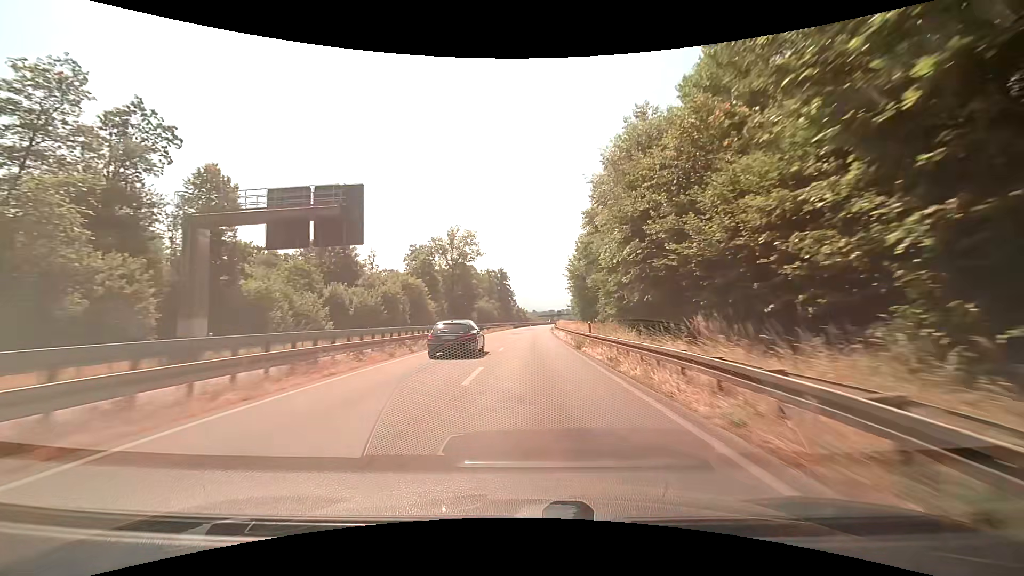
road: trunk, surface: asphalt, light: Day
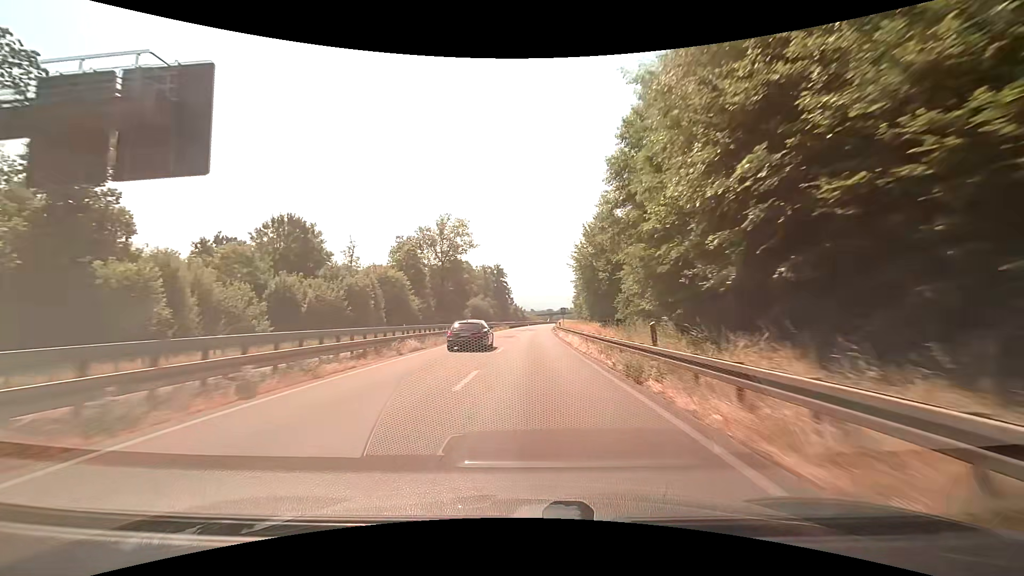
(+0.1, +12.9) m; 0°
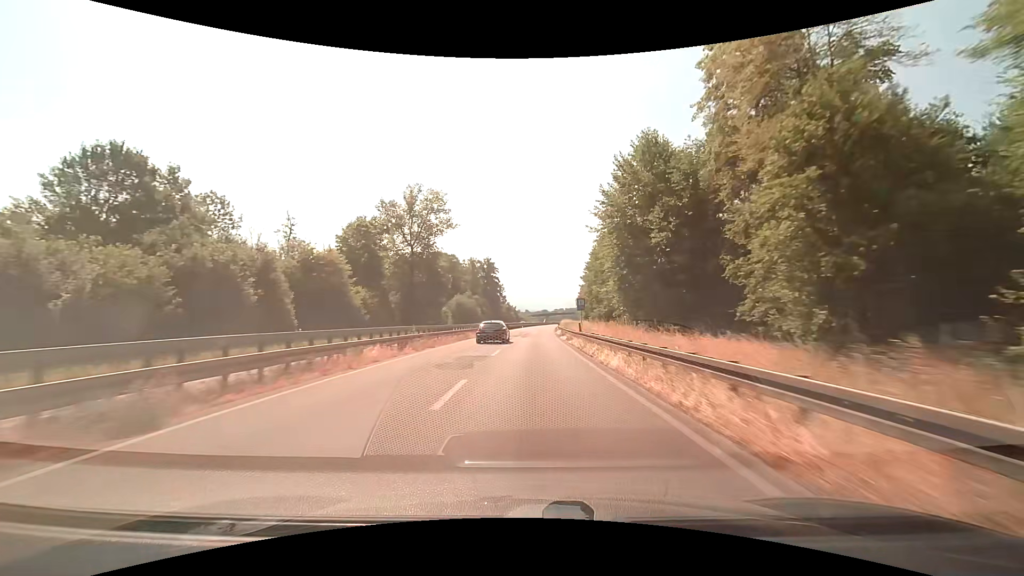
(+0.2, +26.0) m; +1°
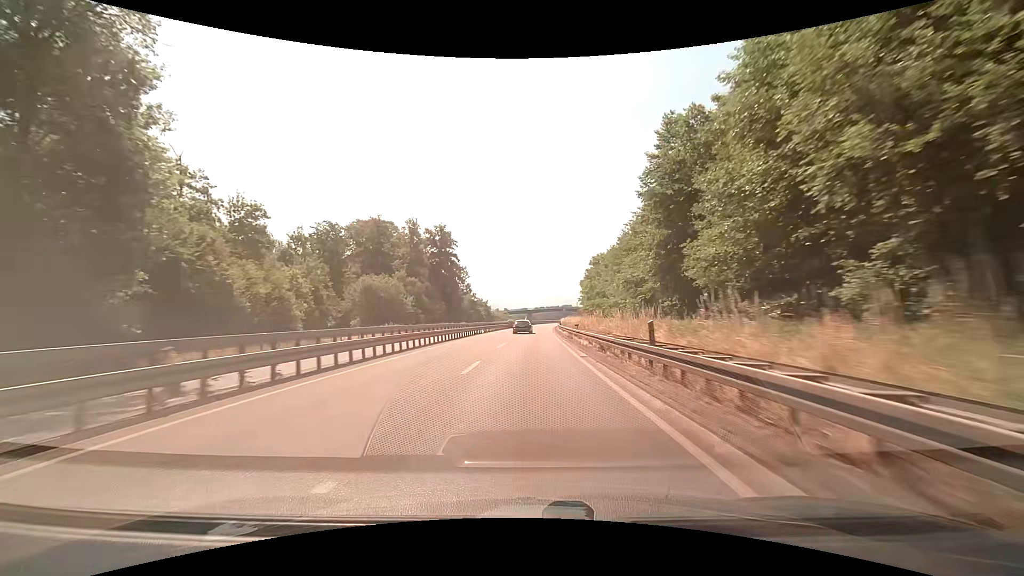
(+1.4, +67.3) m; +2°
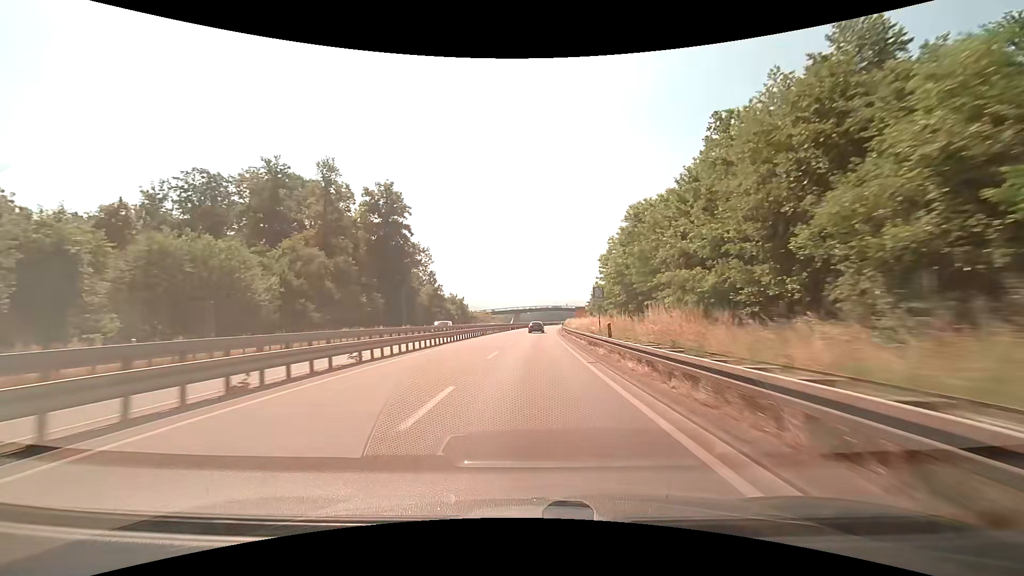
(+0.3, +42.0) m; +1°
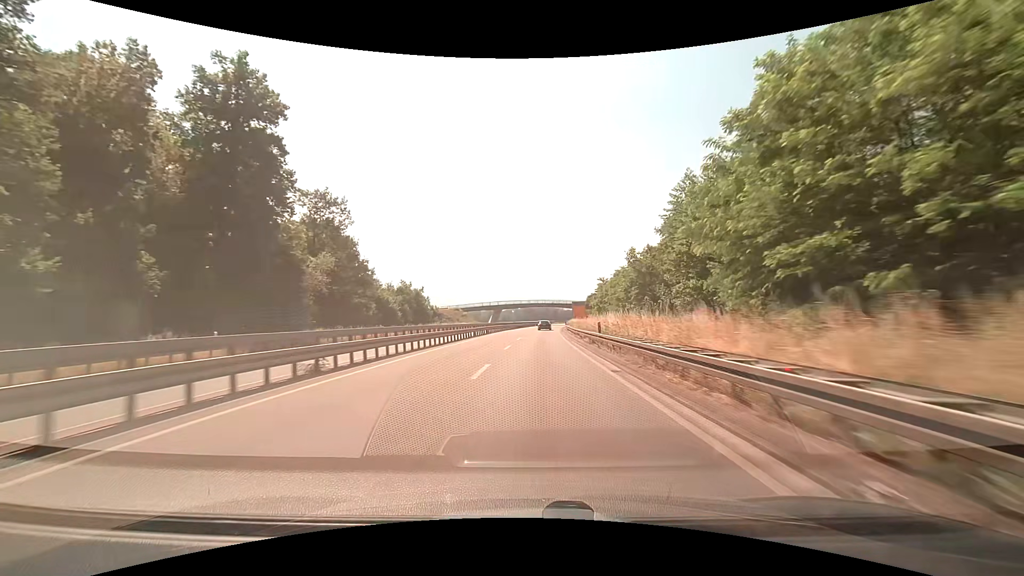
(+0.6, +43.0) m; +2°
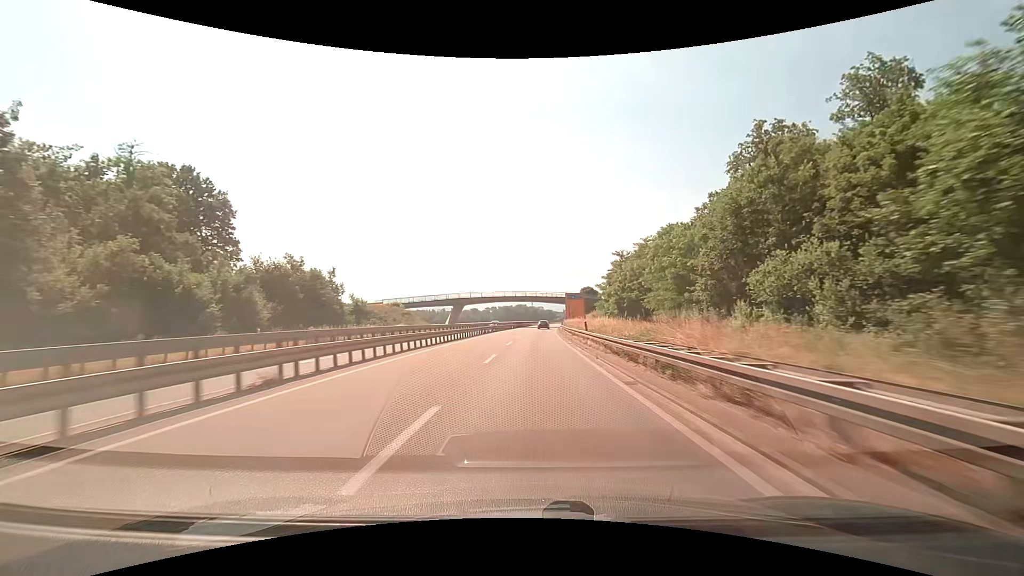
(+0.9, +43.7) m; +2°
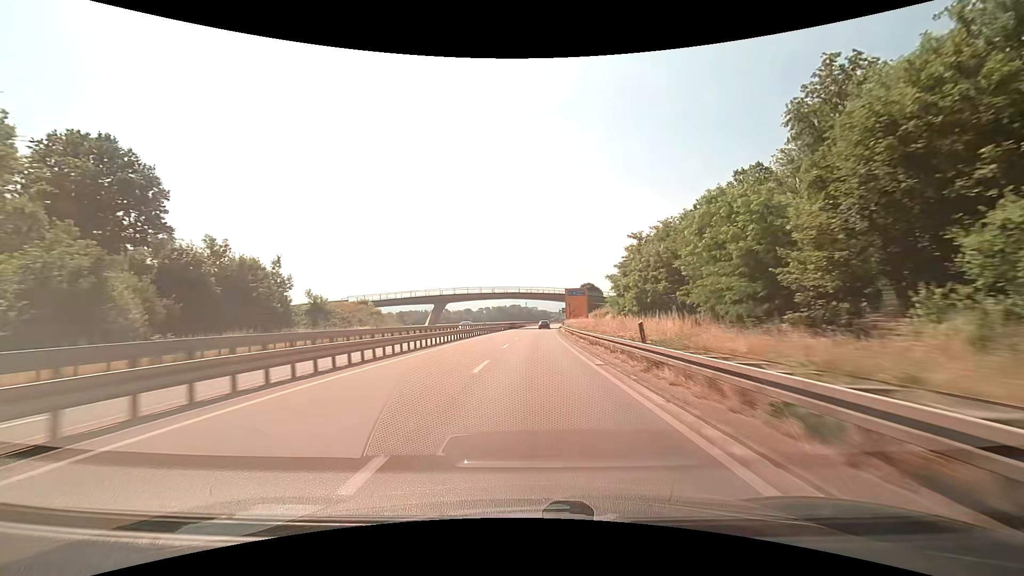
(+0.1, +14.7) m; +1°
(0, +10) (0, +20) (0, +30) (+1, +40) (+1, +50) (+1, +60) (+2, +70) (+2, +80) (+3, +90) (+4, +100) m
